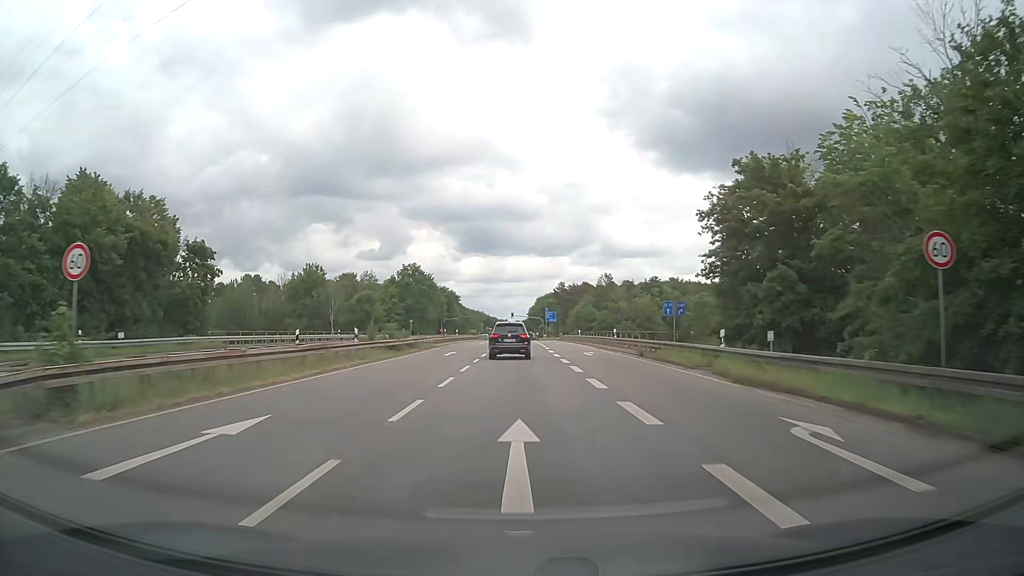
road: secondary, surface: asphalt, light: Day
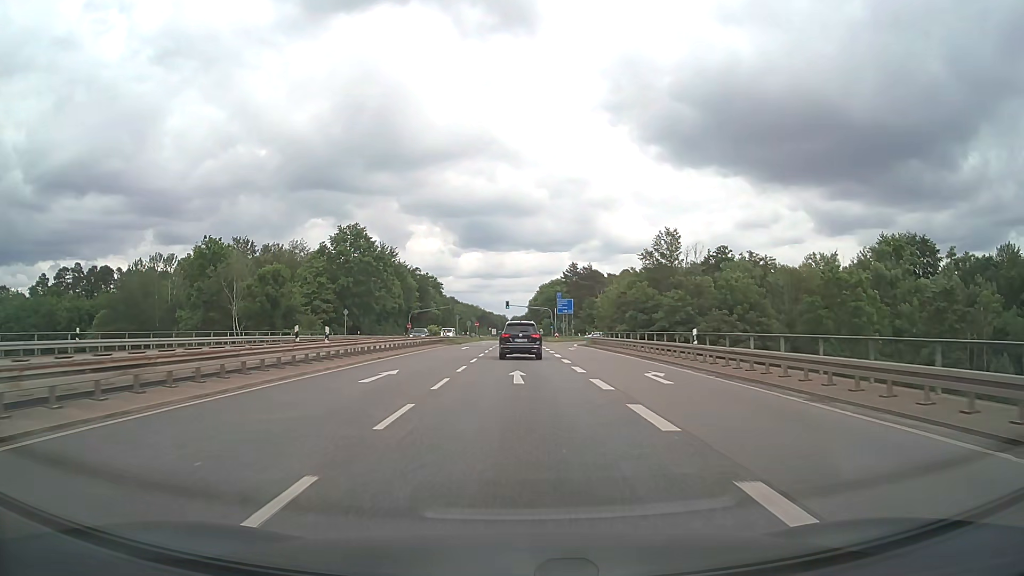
(+0.2, +49.1) m; 0°
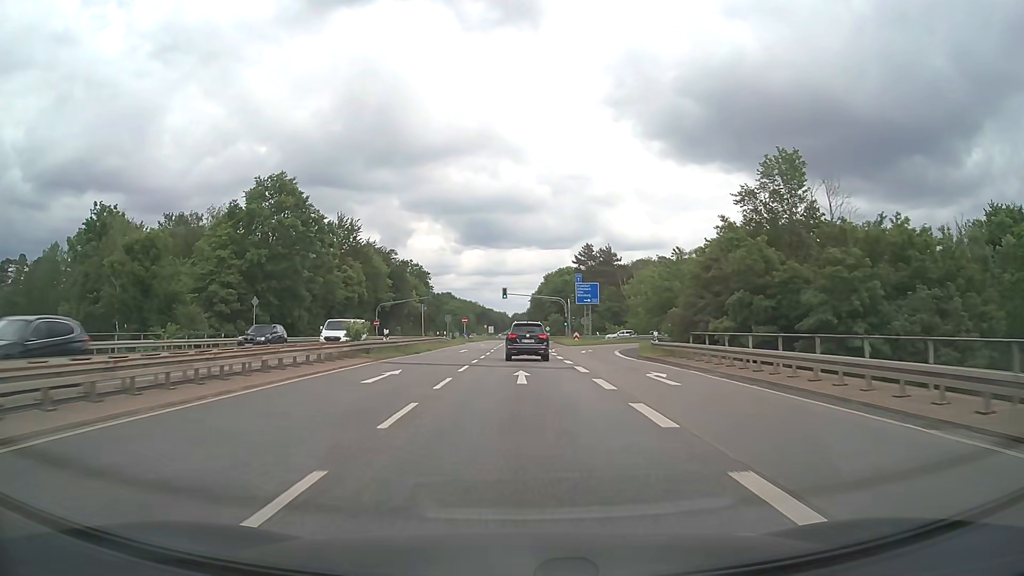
(-0.1, +29.7) m; 0°
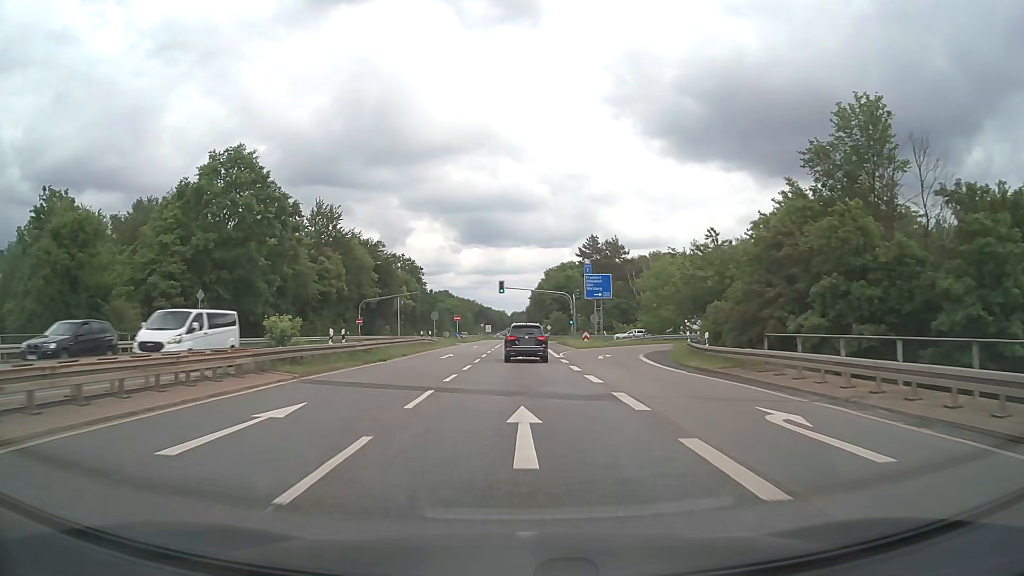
(0.0, +9.8) m; 0°
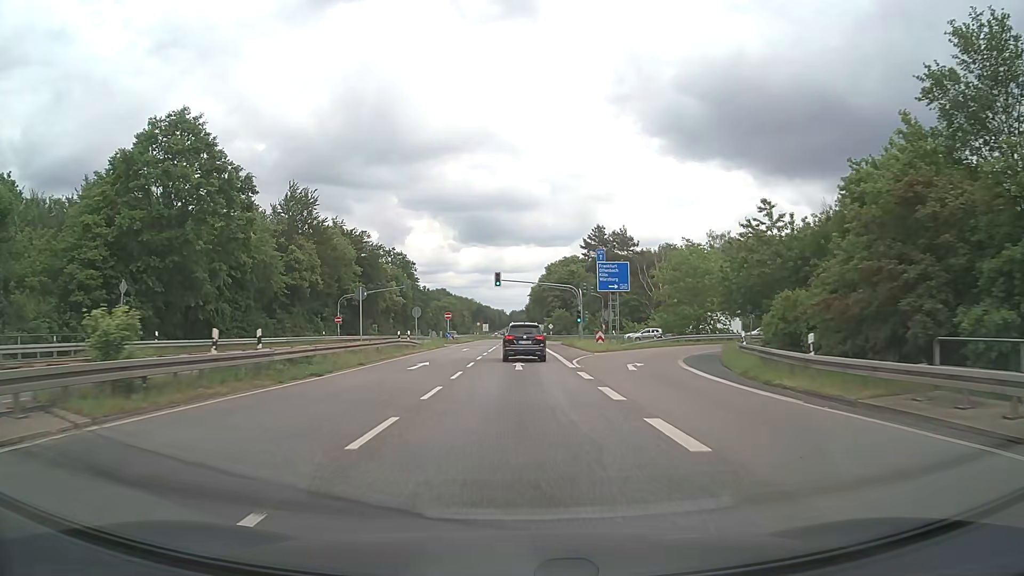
(0.0, +9.7) m; 0°
